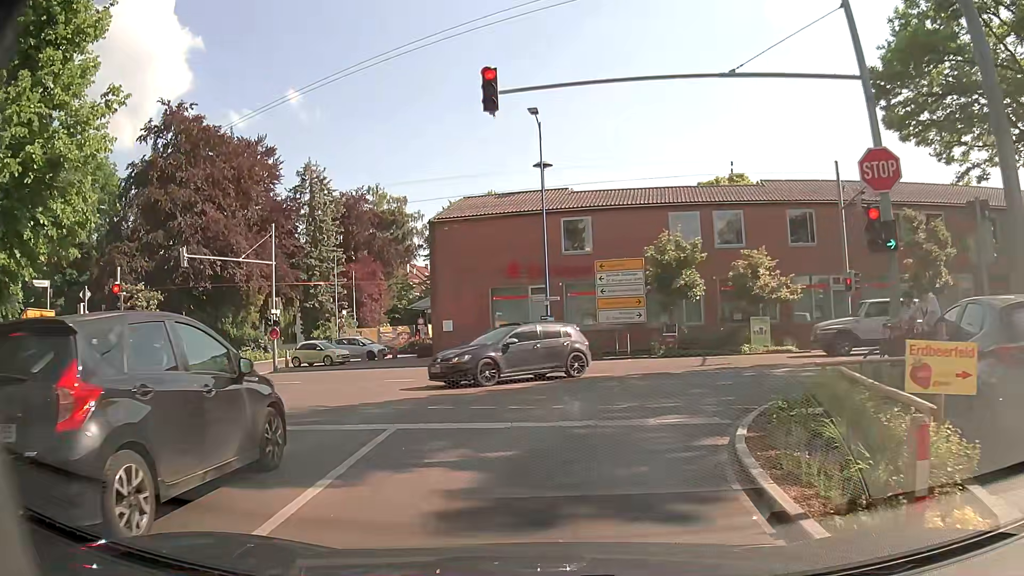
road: tertiary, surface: asphalt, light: Day
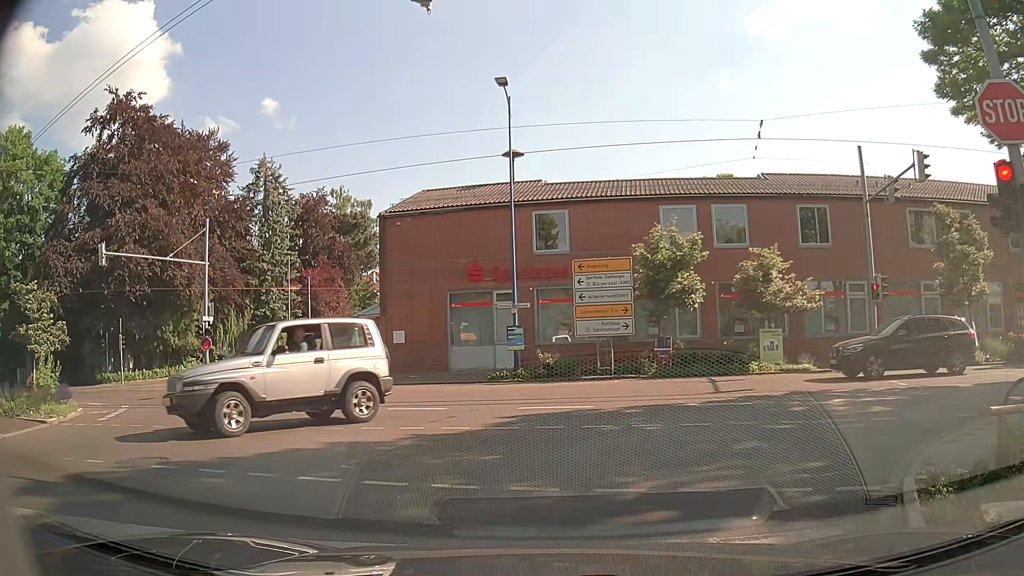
(0.0, +4.5) m; +1°
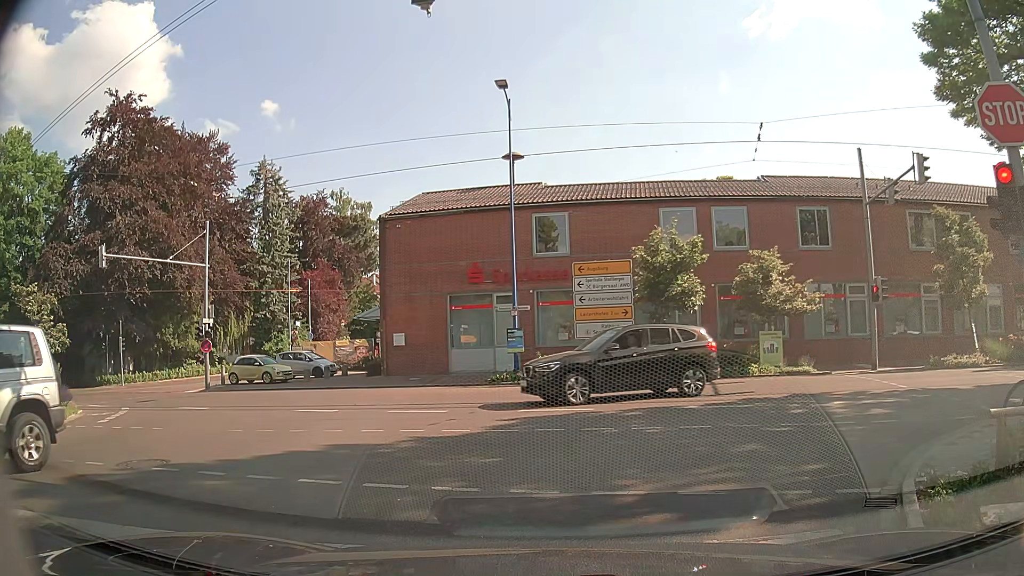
(0.0, +0.1) m; 0°
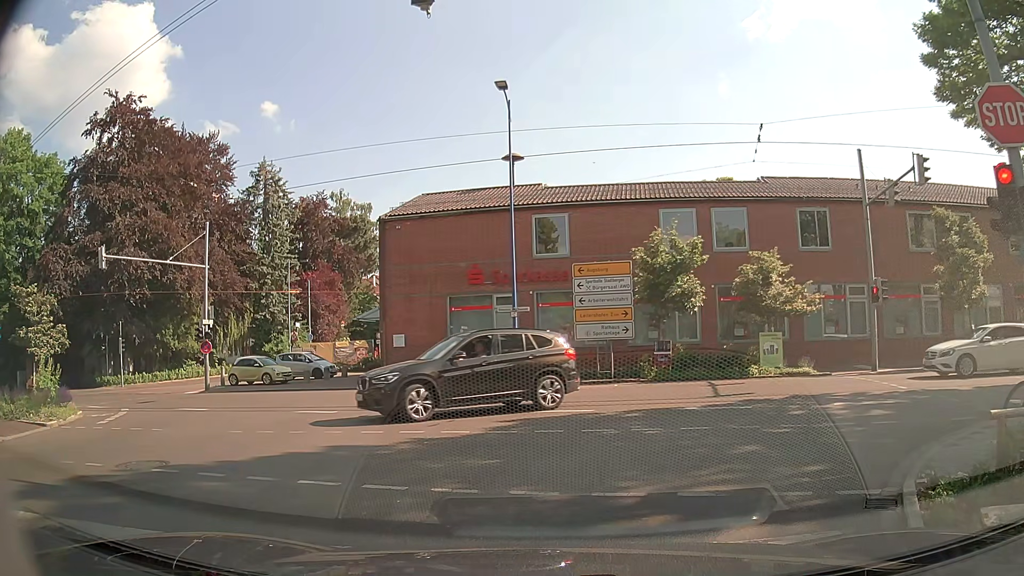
(0.0, 0.0) m; 0°
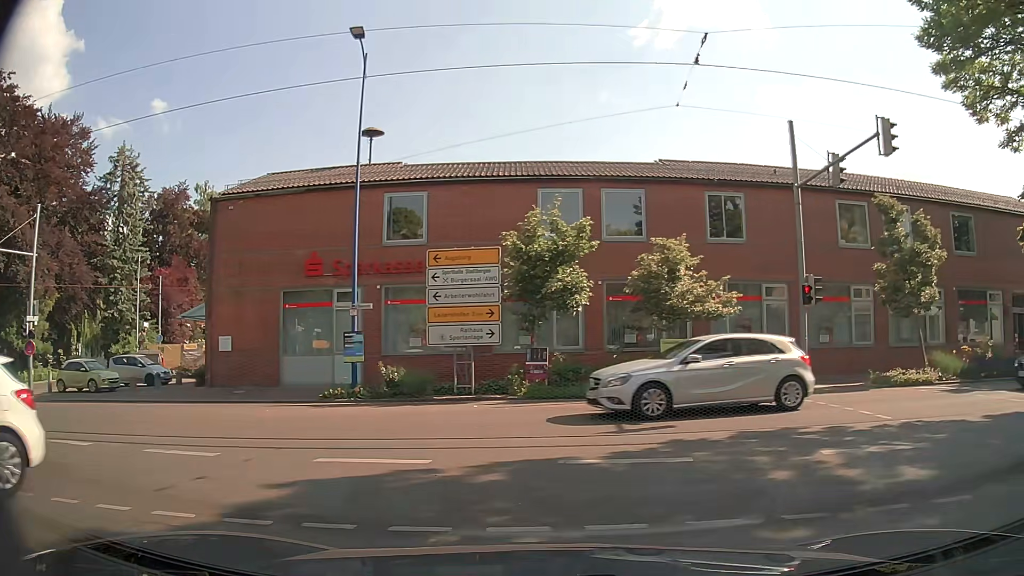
(+0.4, +5.3) m; +10°
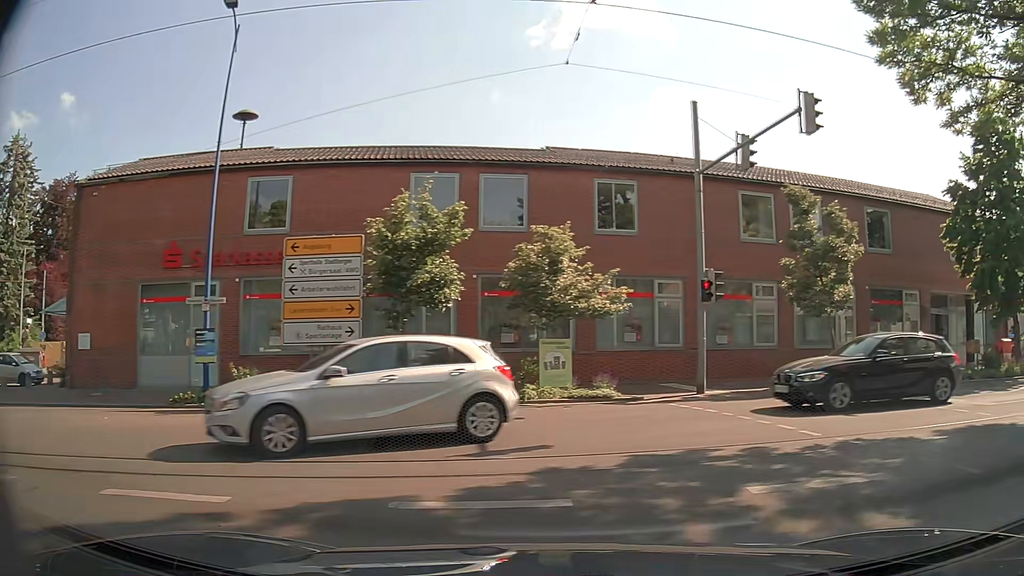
(+0.2, +2.1) m; +10°
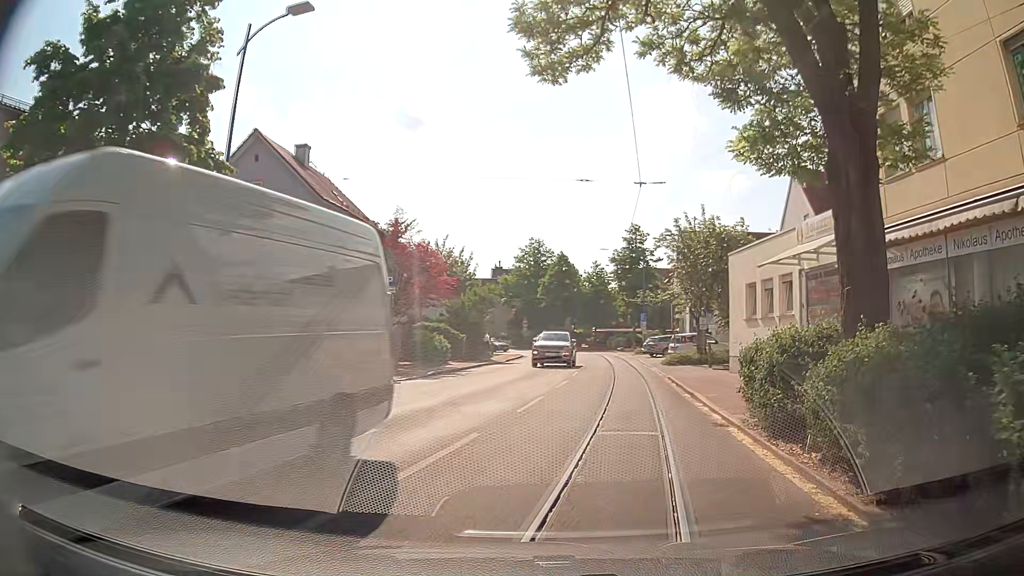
(+9.0, +10.4) m; +72°
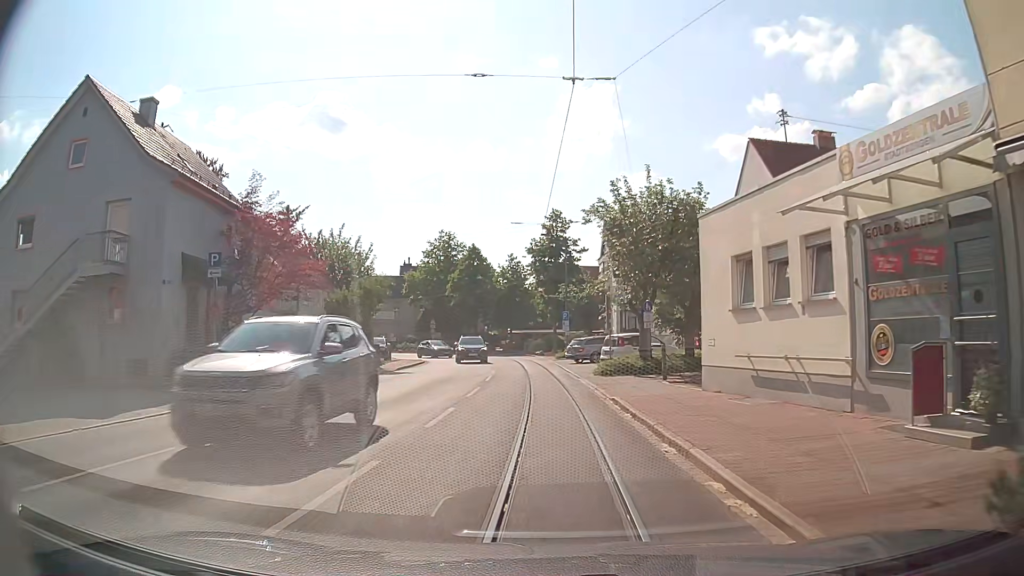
(+0.7, +8.2) m; +7°
